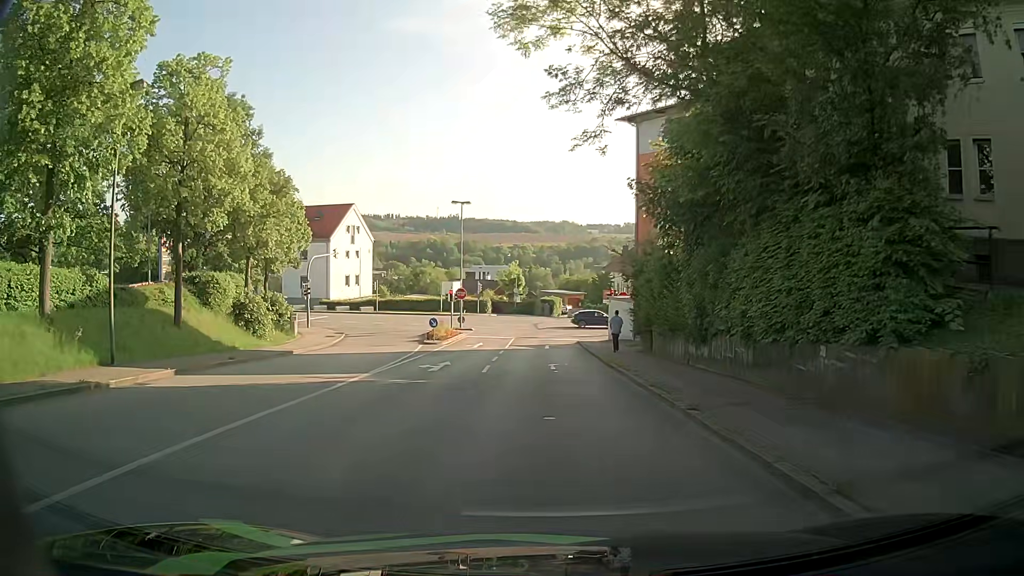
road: residential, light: Day
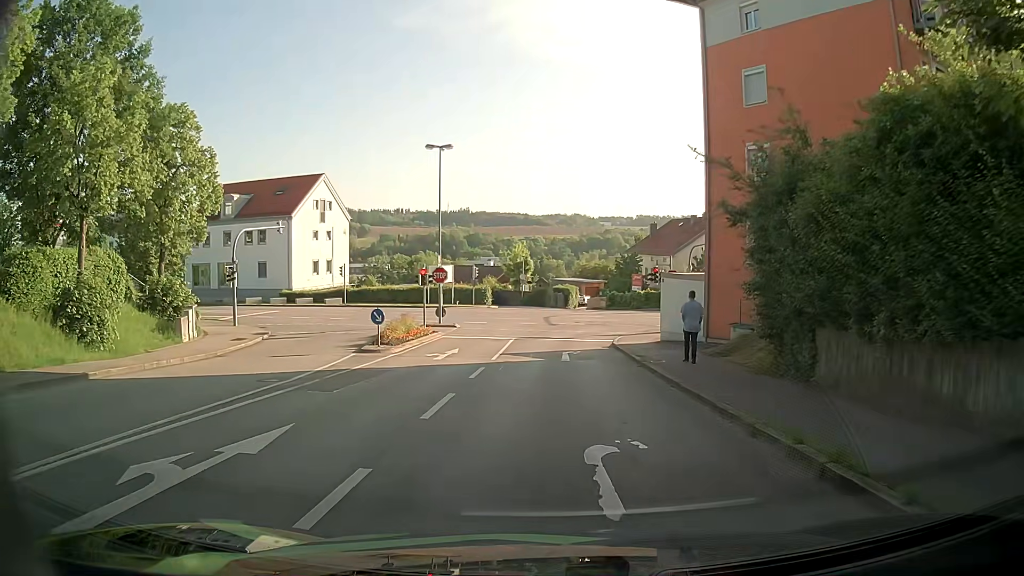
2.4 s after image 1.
(-0.1, +16.1) m; -1°
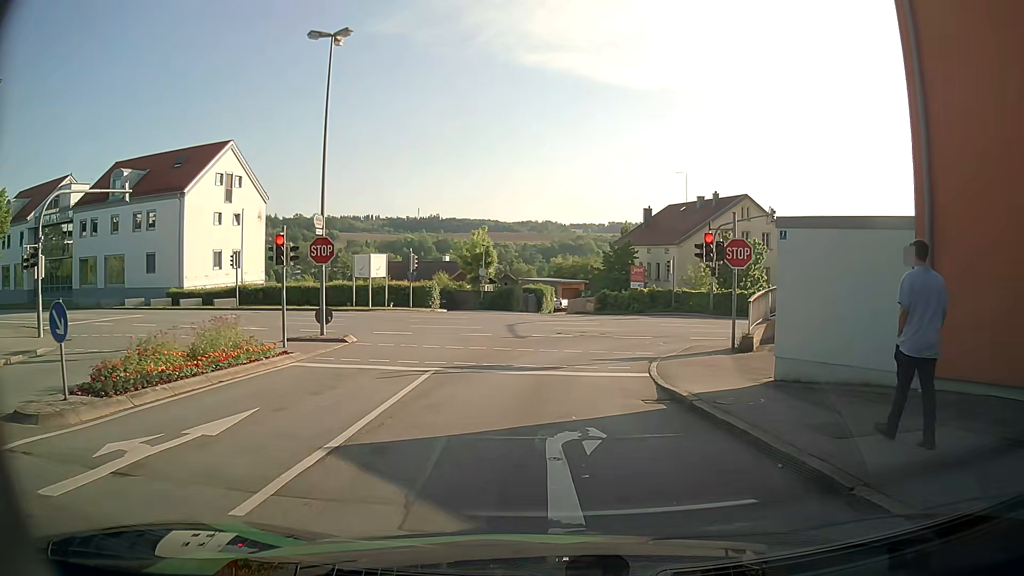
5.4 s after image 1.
(+0.1, +16.5) m; +3°
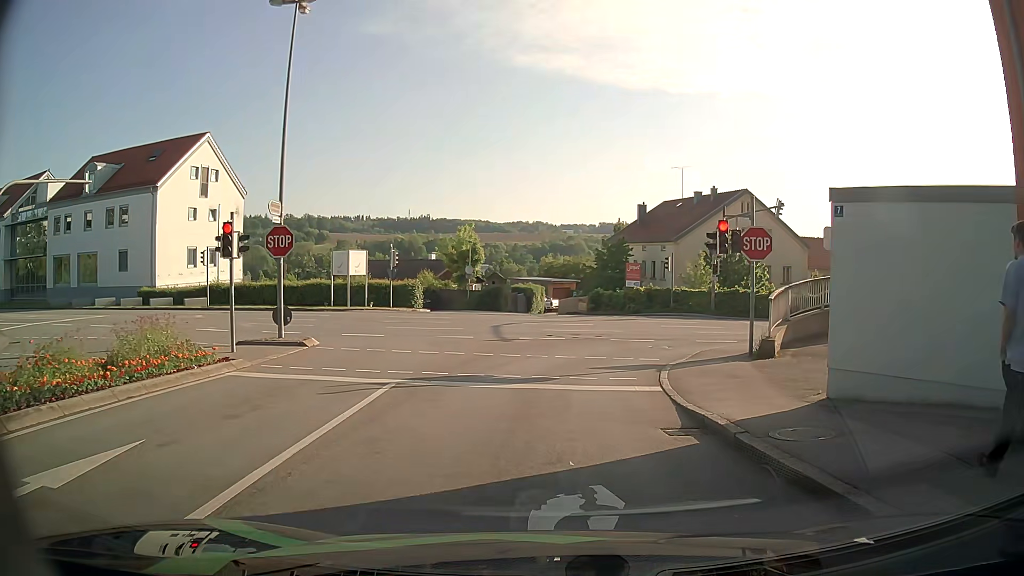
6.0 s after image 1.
(0.0, +2.7) m; -1°
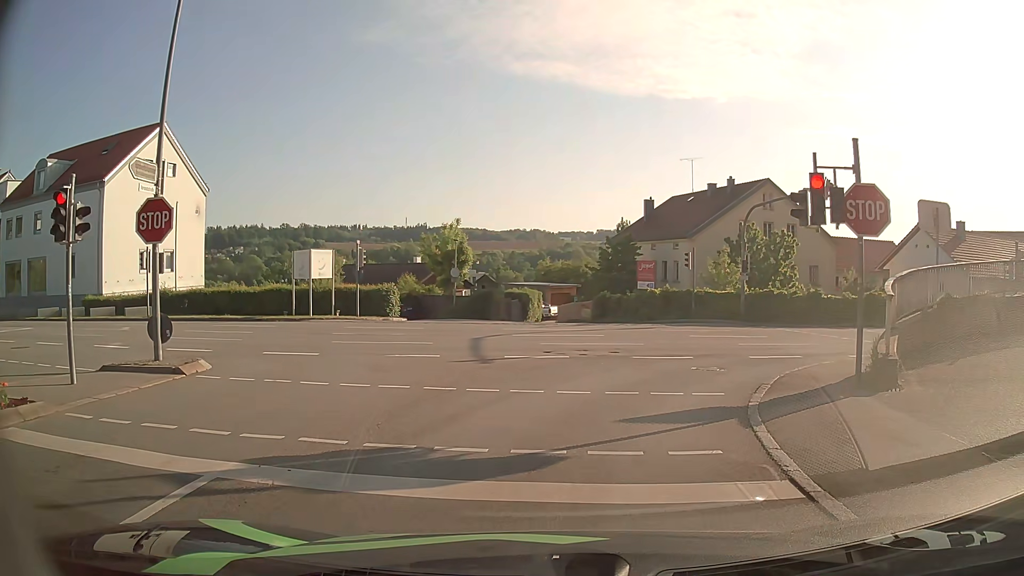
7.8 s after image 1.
(+0.1, +6.3) m; +2°
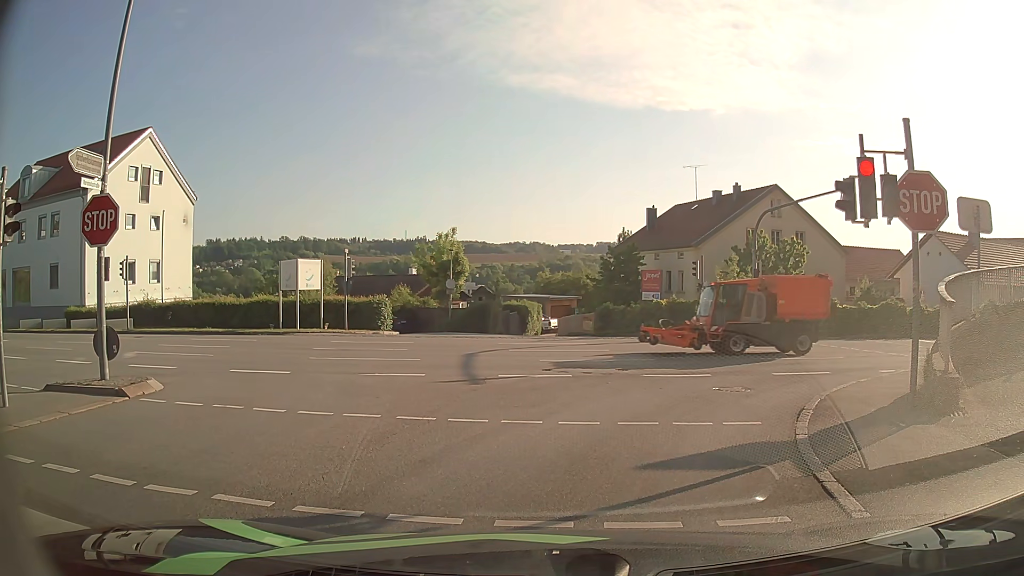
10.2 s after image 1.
(0.0, +1.8) m; 0°
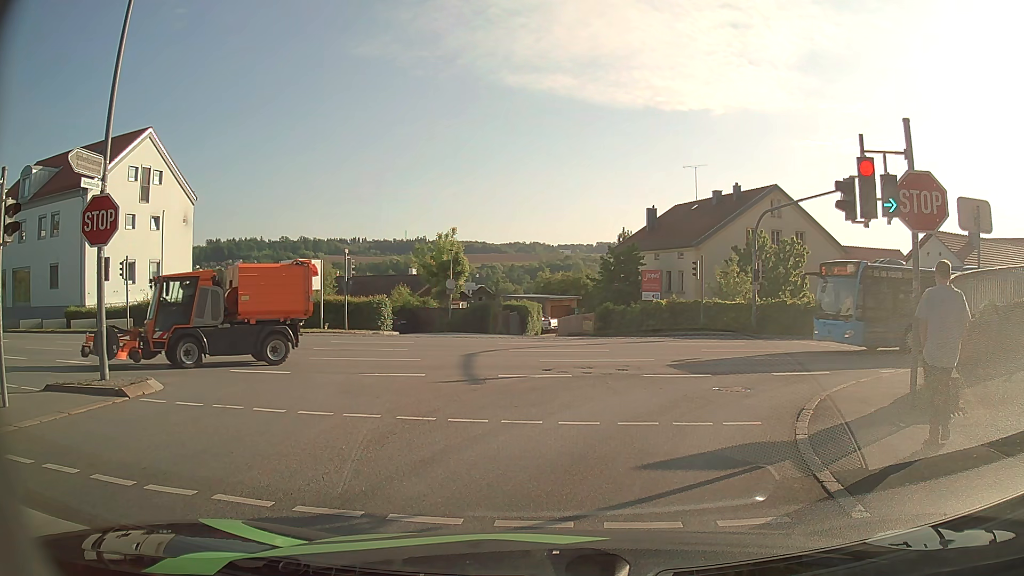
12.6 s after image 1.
(0.0, 0.0) m; 0°
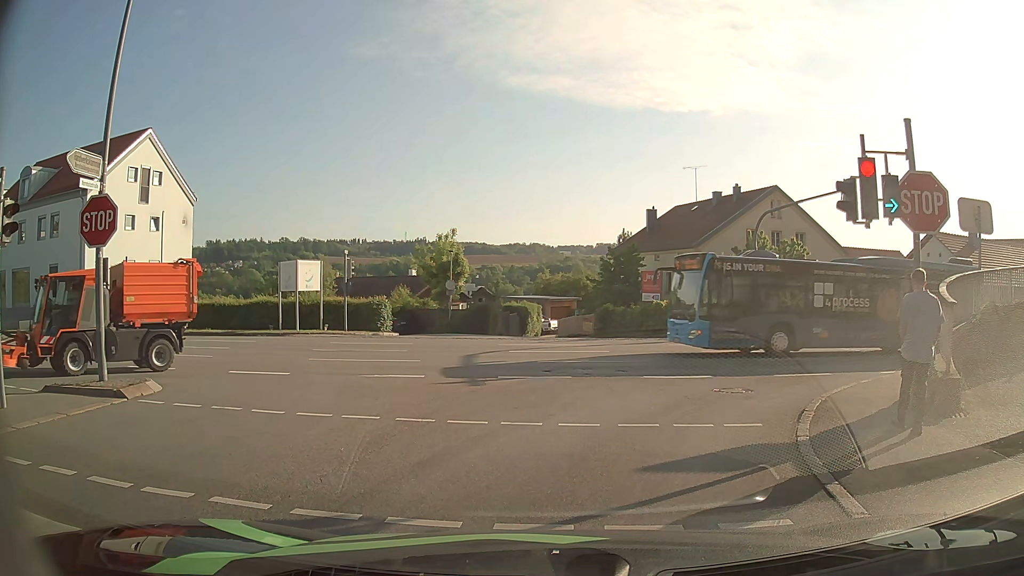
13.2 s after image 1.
(0.0, 0.0) m; 0°
